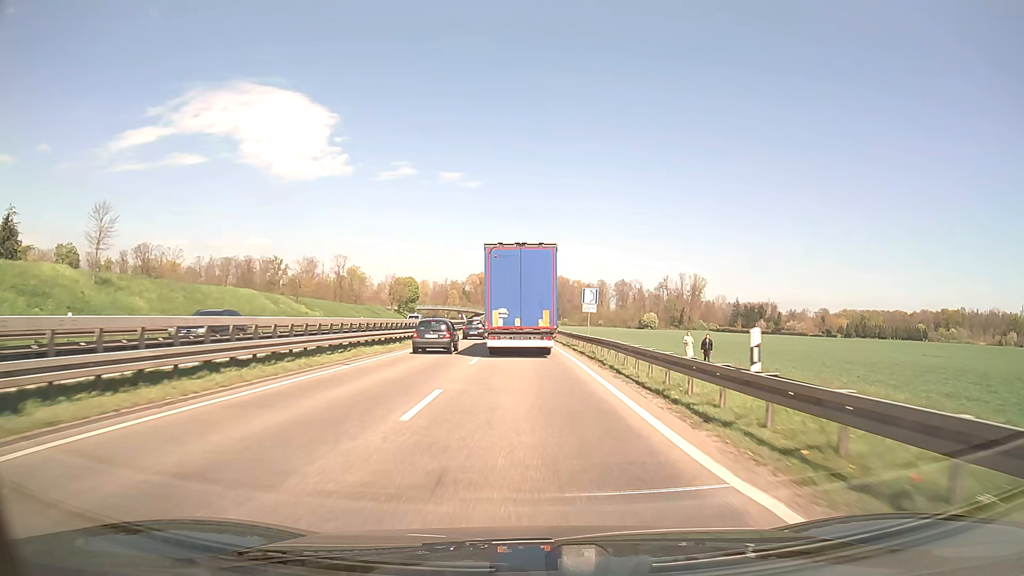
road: trunk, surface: asphalt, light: Day
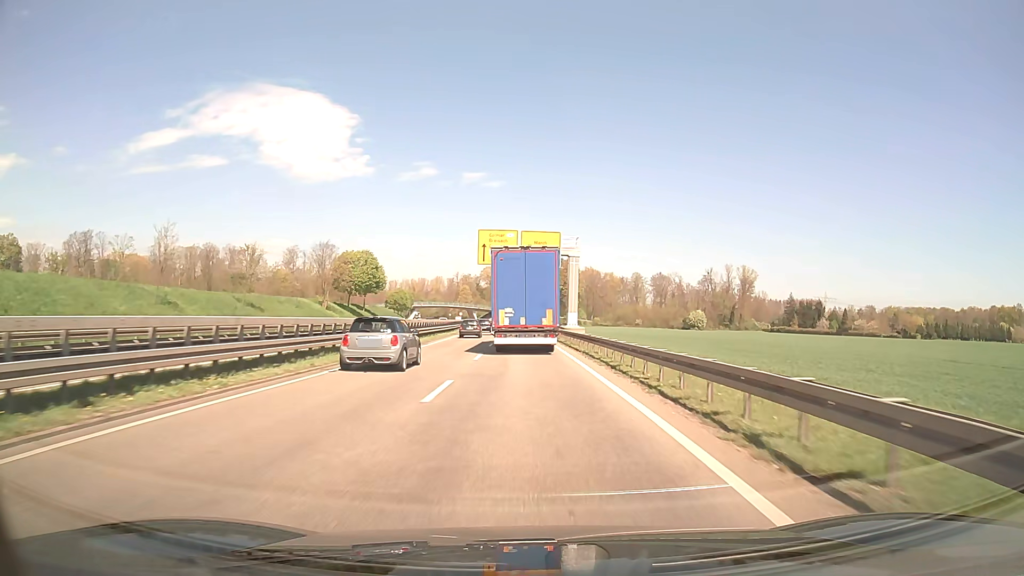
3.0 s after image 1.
(-0.8, +57.6) m; -2°
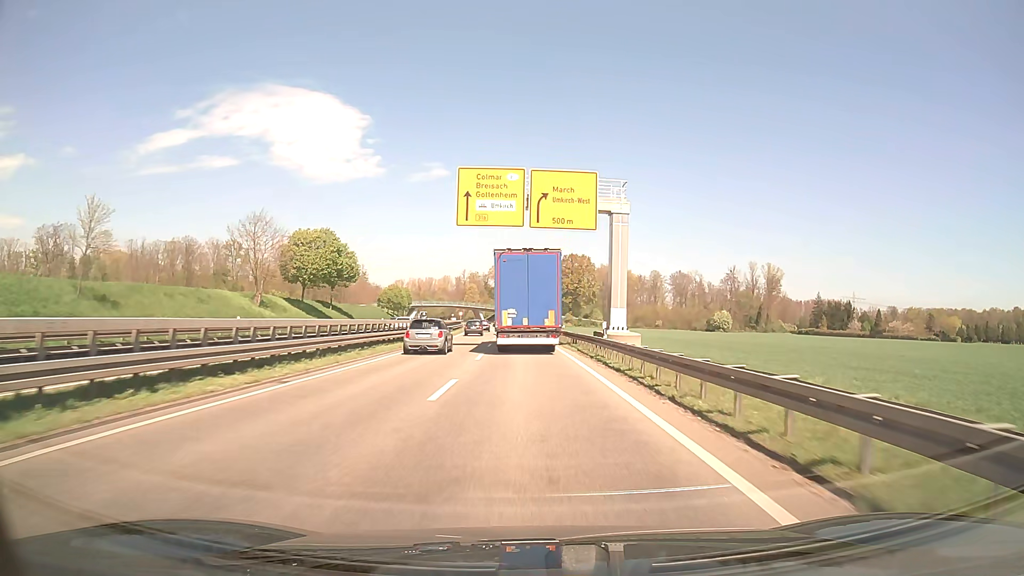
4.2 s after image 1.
(-0.2, +23.6) m; -1°
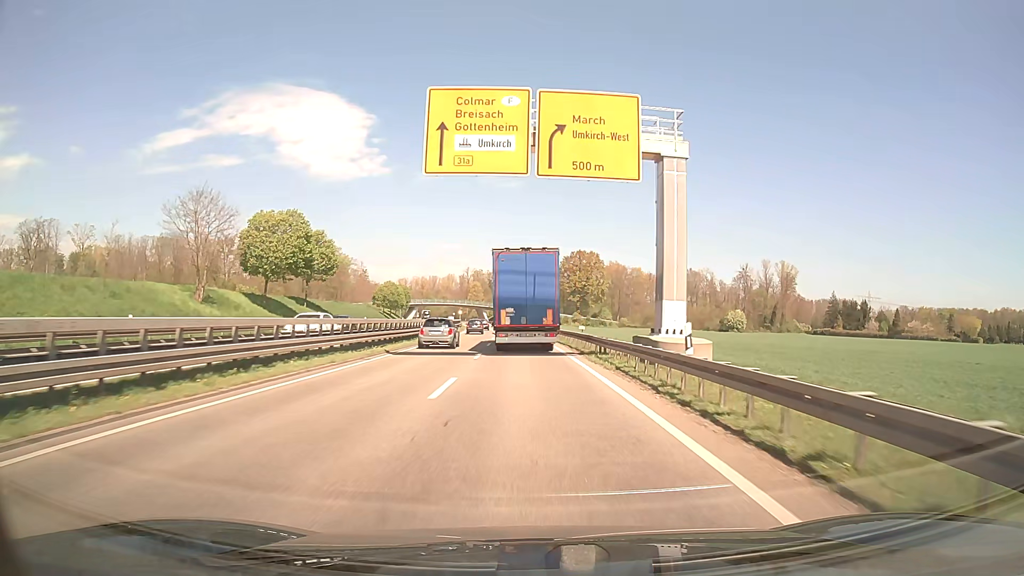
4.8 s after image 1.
(0.0, +11.9) m; 0°
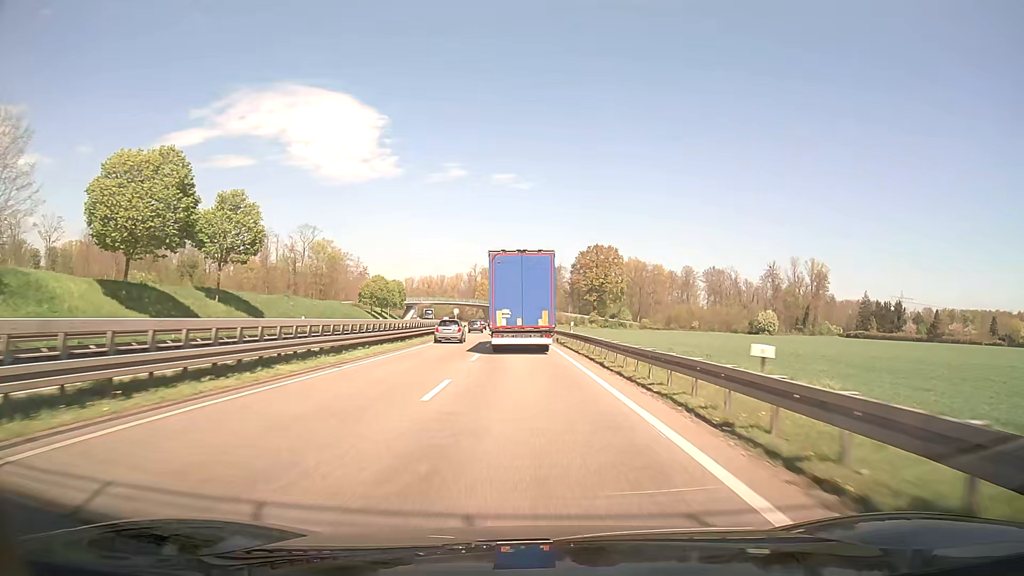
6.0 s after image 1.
(-0.2, +24.0) m; -1°
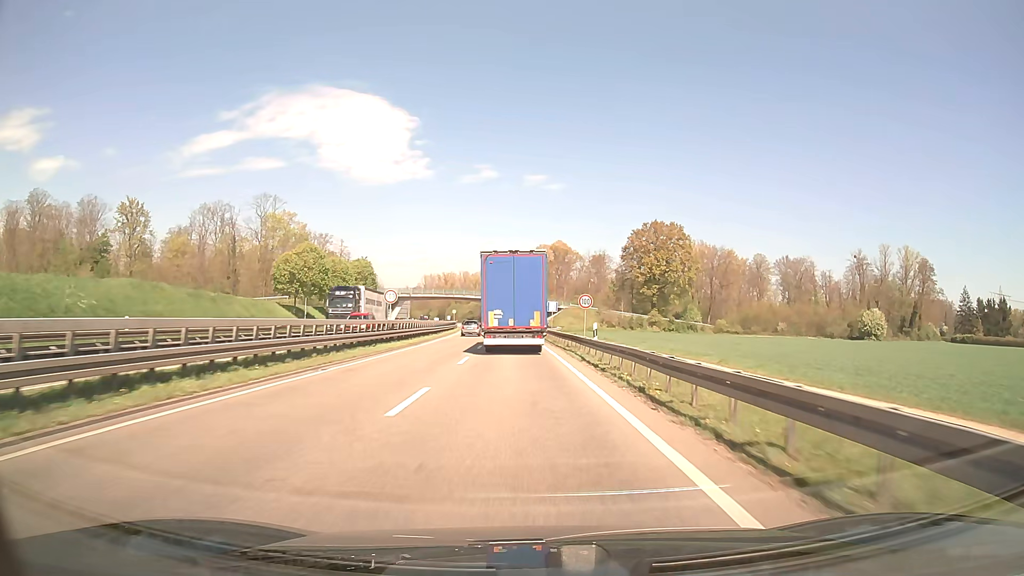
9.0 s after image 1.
(-1.3, +61.3) m; -3°
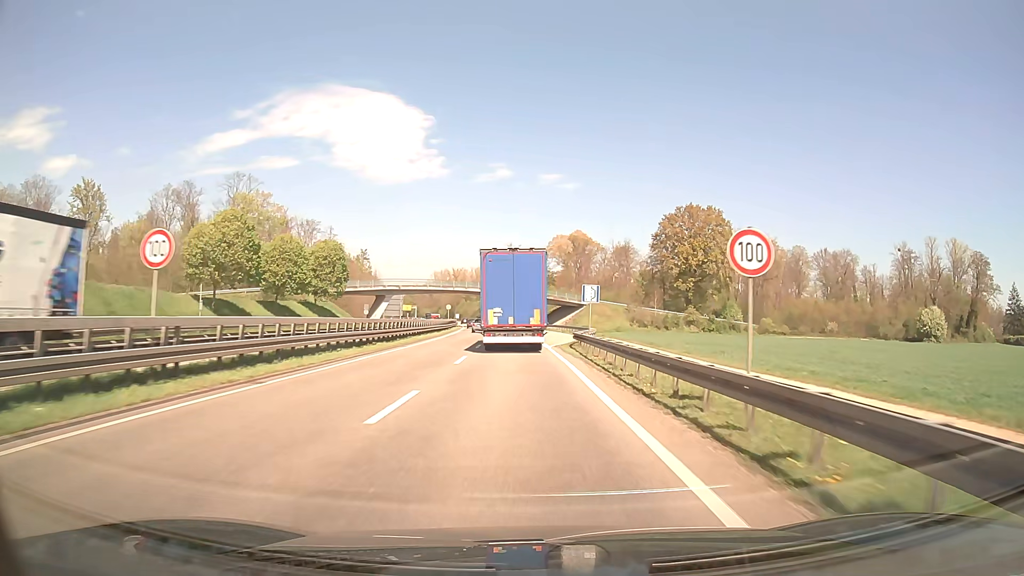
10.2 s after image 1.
(-0.2, +24.9) m; -1°
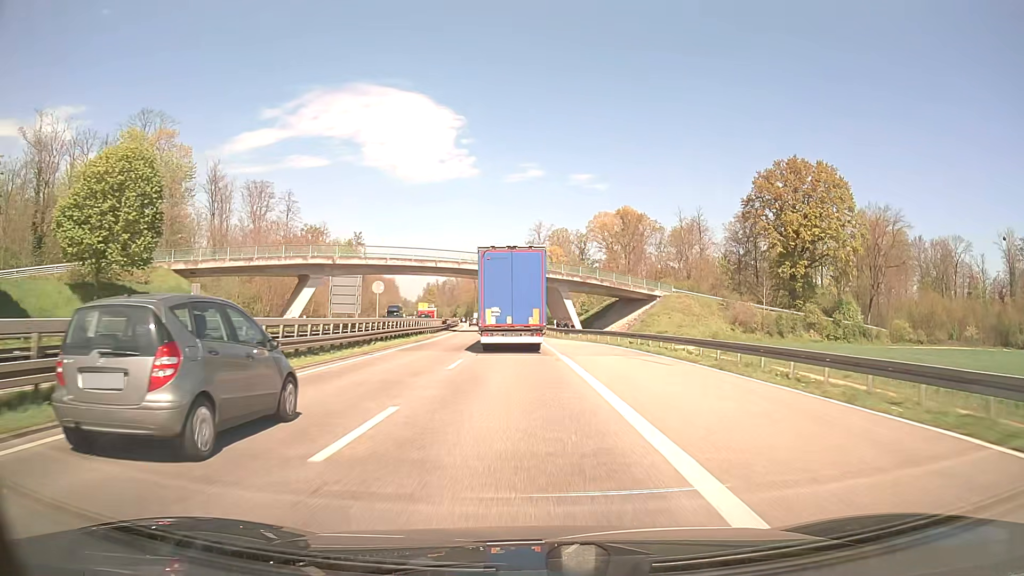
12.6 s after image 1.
(-1.1, +50.0) m; -2°
(0, +10) (0, +20) (0, +30) (-1, +40) (-1, +50) (-2, +60) (-2, +70) (-3, +80) (-4, +90) (-5, +100) m
